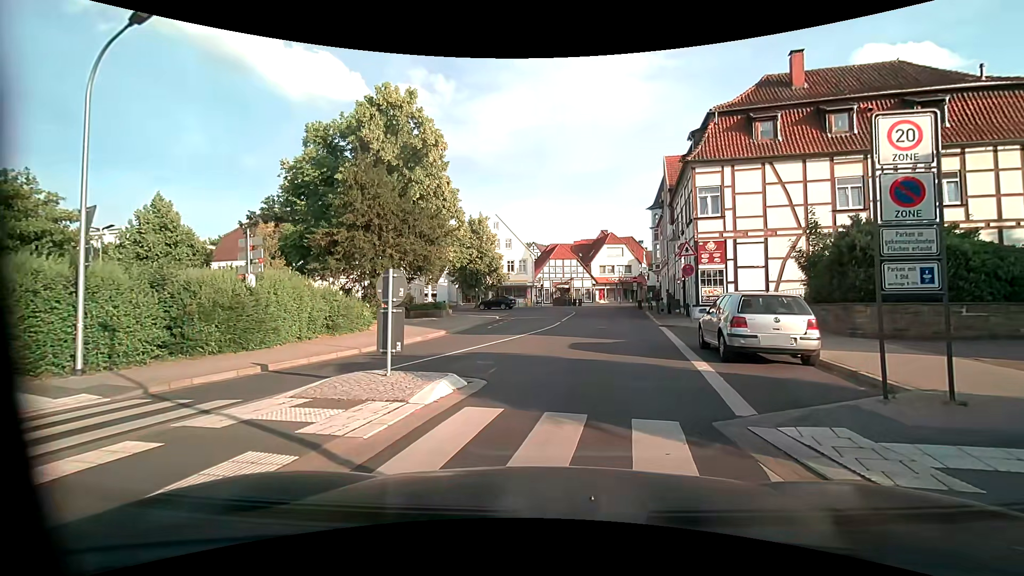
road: residential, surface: asphalt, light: Day
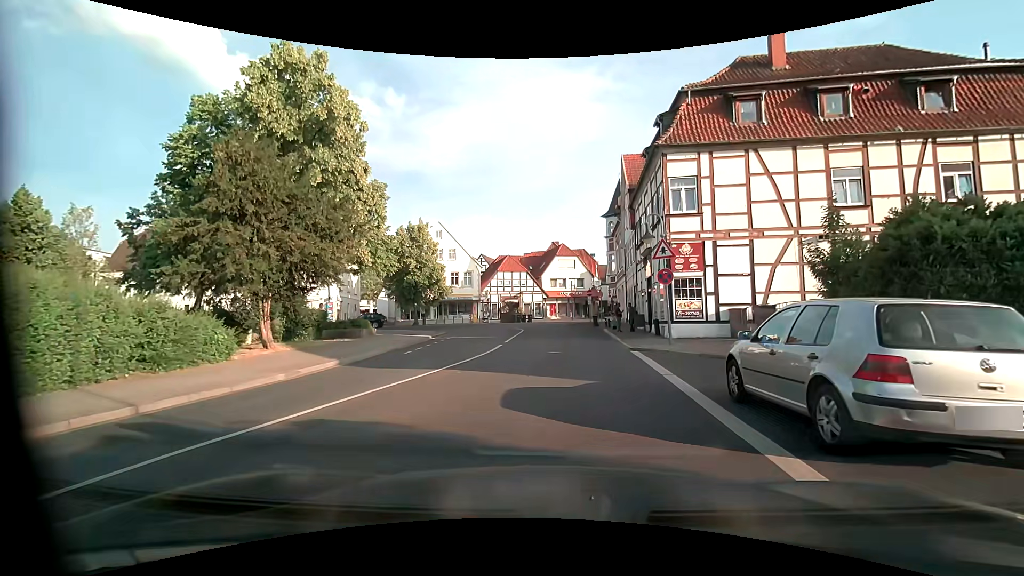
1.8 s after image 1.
(+0.6, +6.1) m; +7°
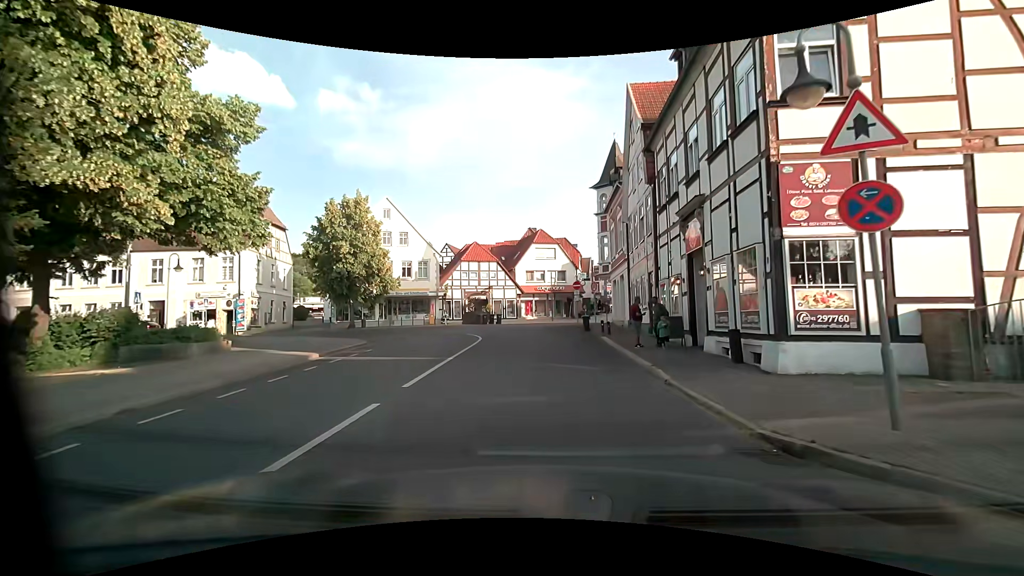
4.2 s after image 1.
(+0.4, +12.6) m; +3°
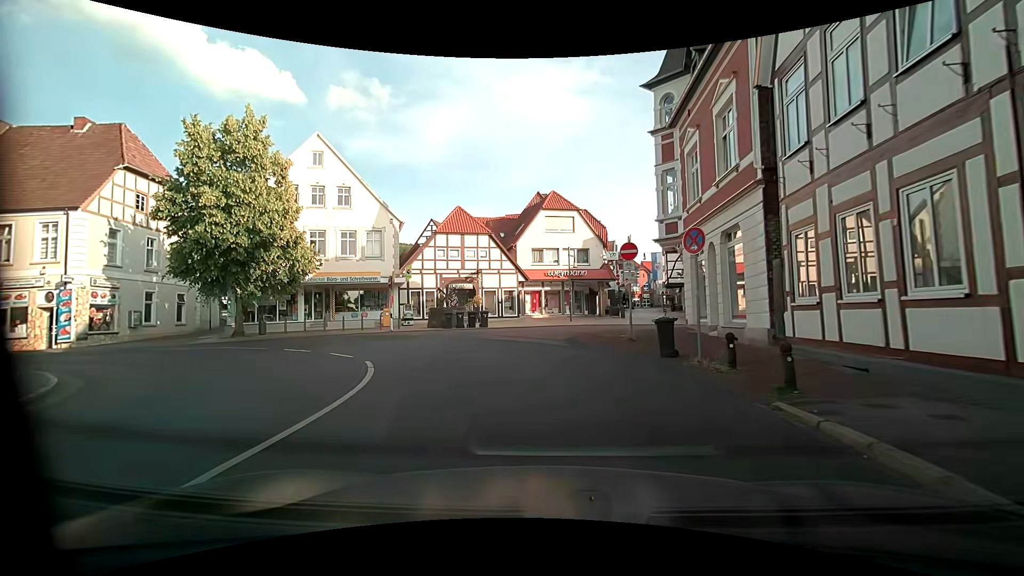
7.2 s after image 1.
(-0.1, +18.0) m; -2°
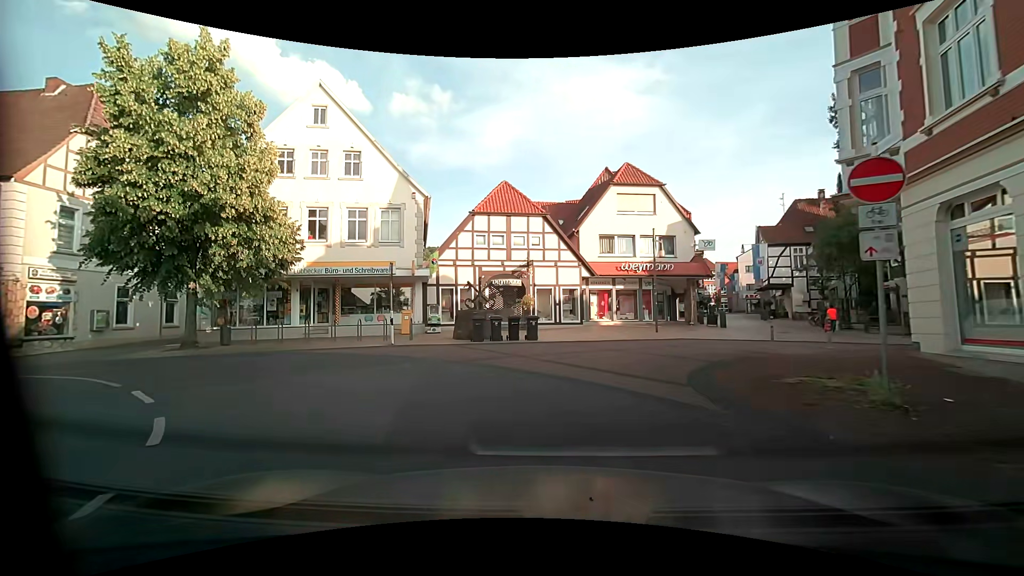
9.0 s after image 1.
(-0.3, +9.0) m; -7°
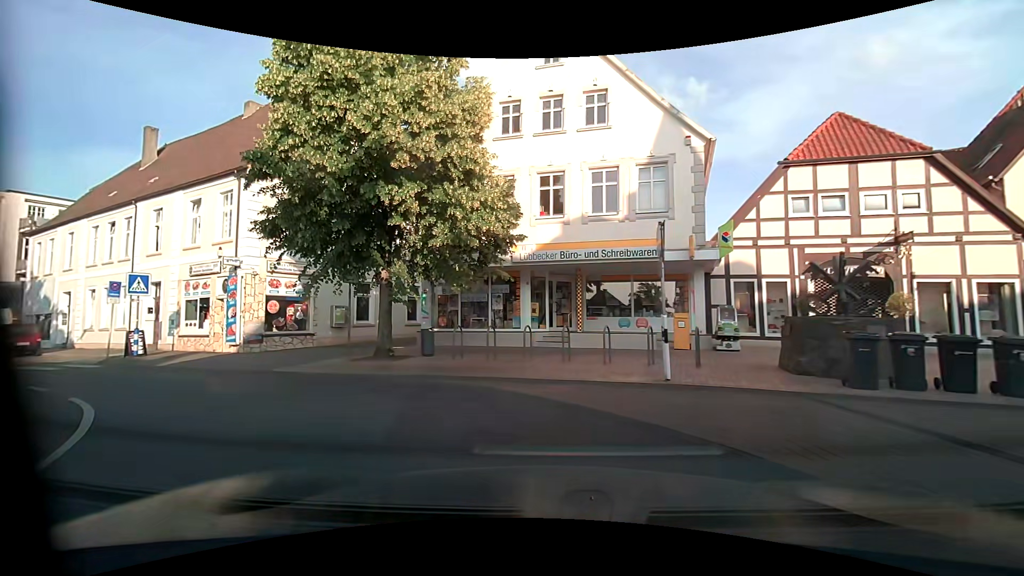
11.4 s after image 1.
(-1.7, +8.2) m; -29°
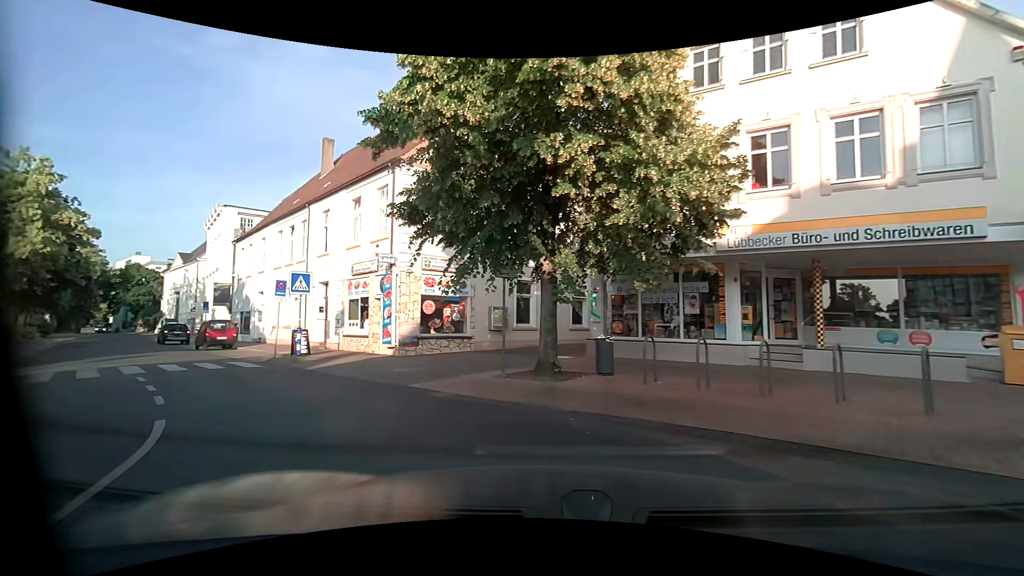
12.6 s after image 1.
(-0.5, +3.7) m; -17°
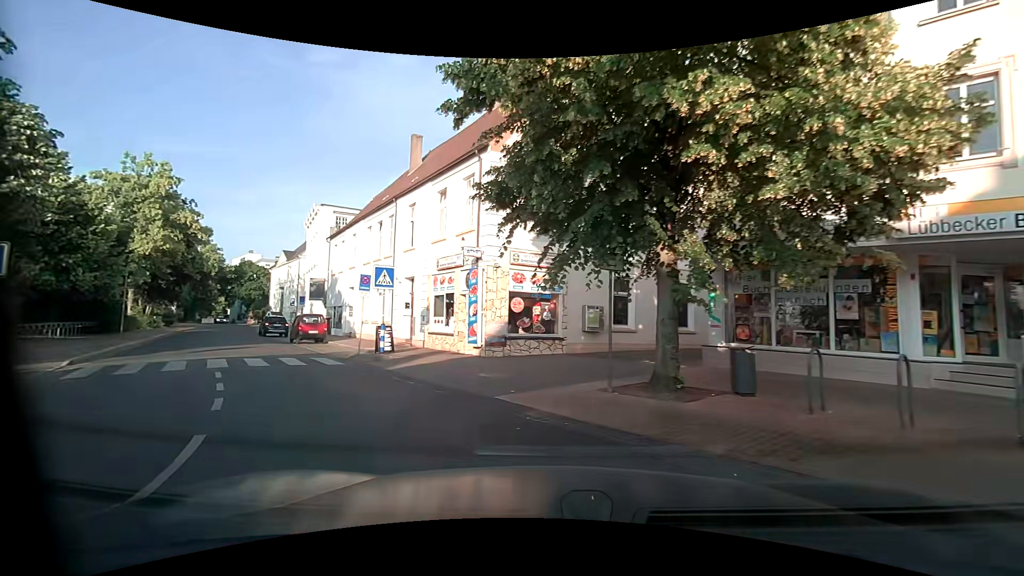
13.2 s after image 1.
(-0.2, +1.9) m; -11°
